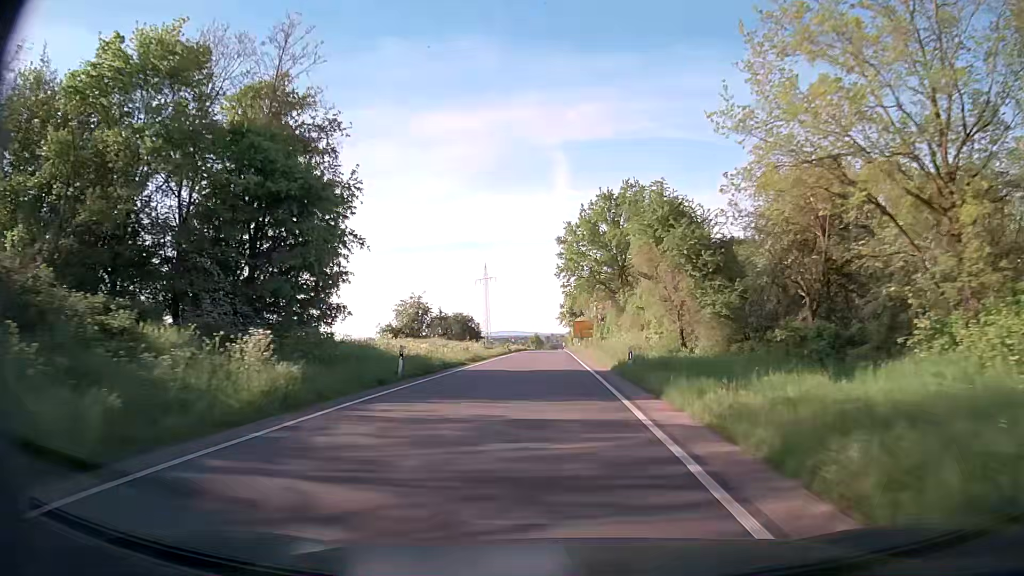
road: secondary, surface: asphalt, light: Day
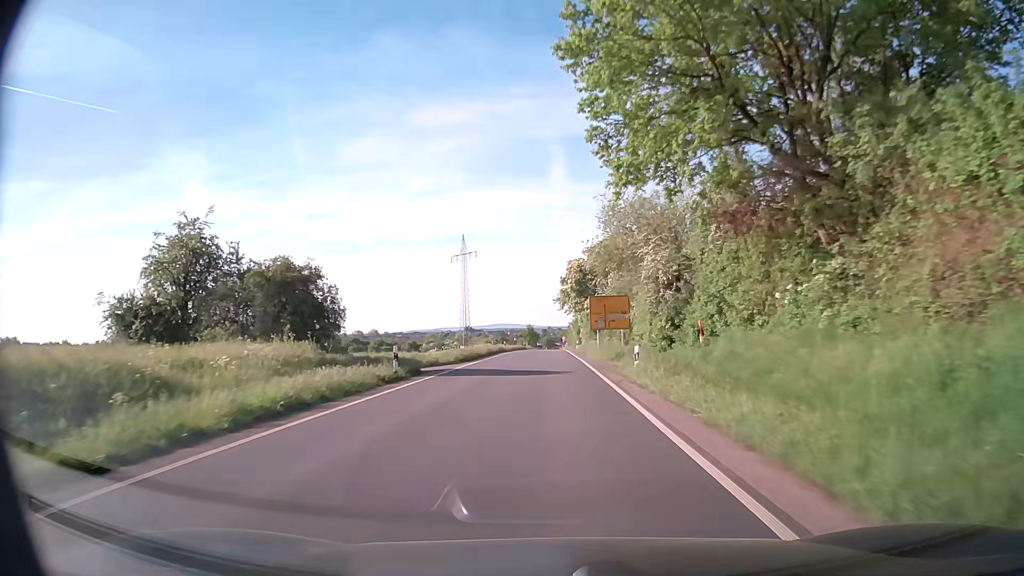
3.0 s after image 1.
(+0.1, +49.5) m; 0°
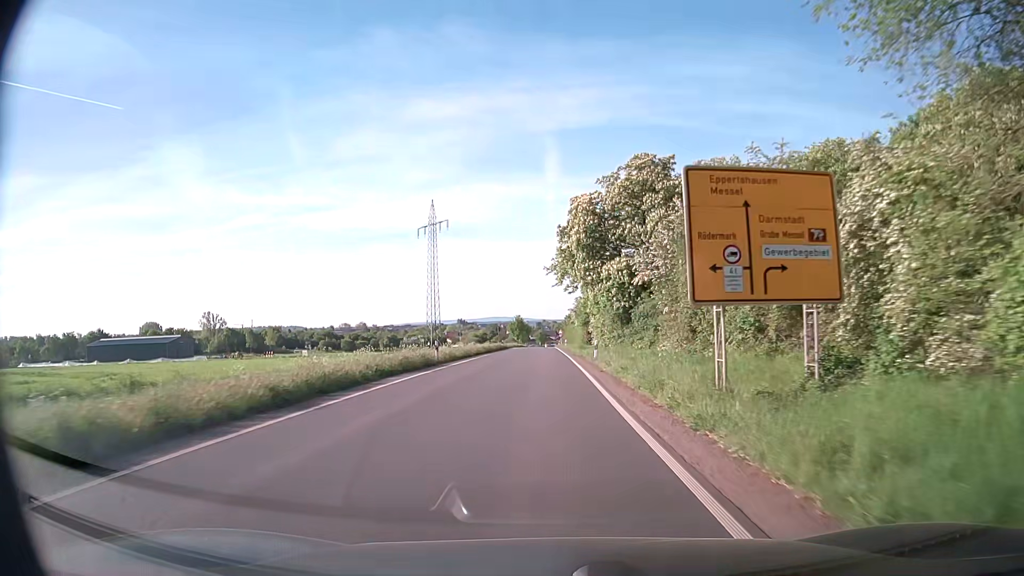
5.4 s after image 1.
(+0.3, +38.4) m; 0°
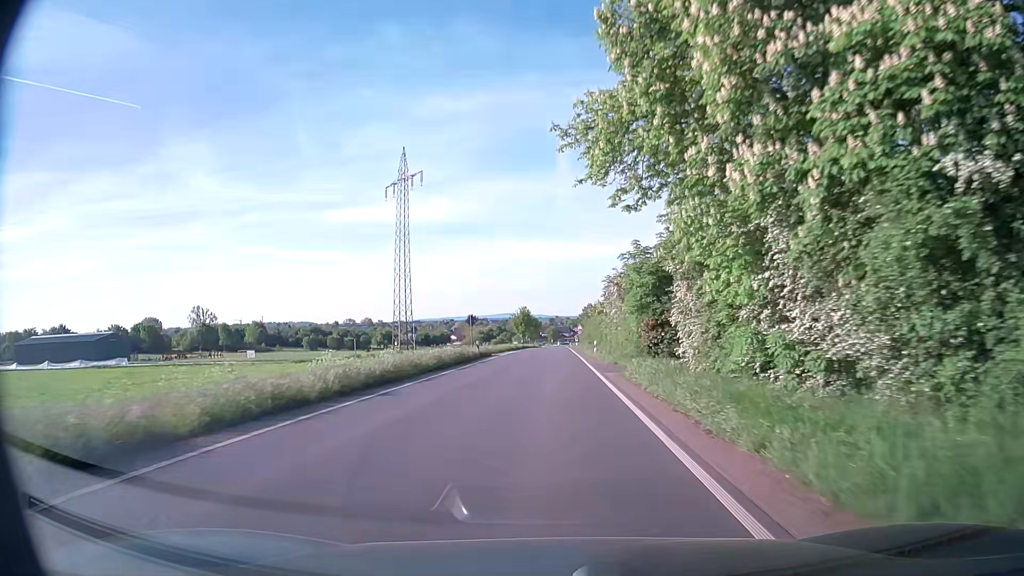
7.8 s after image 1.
(-0.2, +37.7) m; -1°
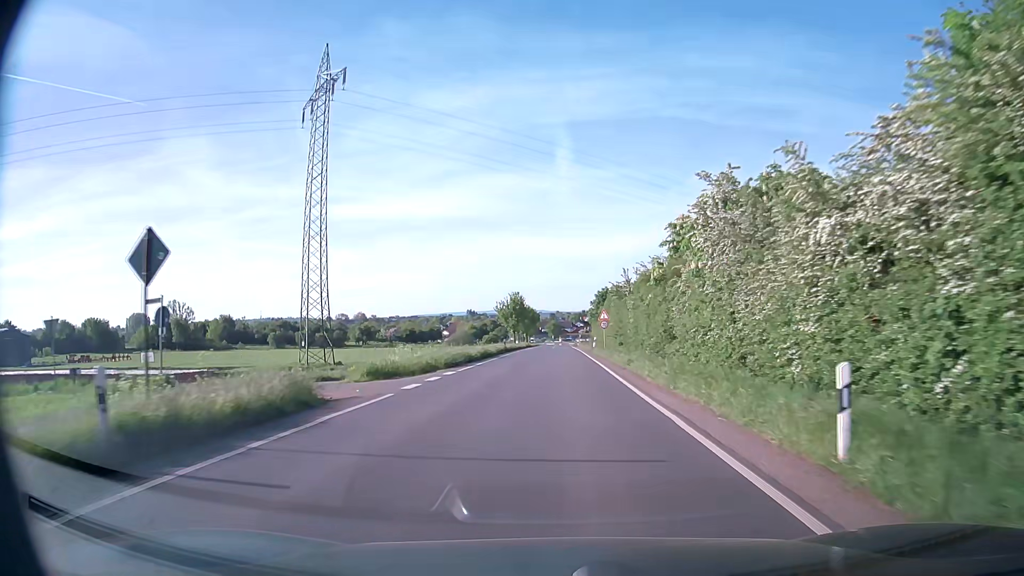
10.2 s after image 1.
(-0.3, +37.5) m; 0°
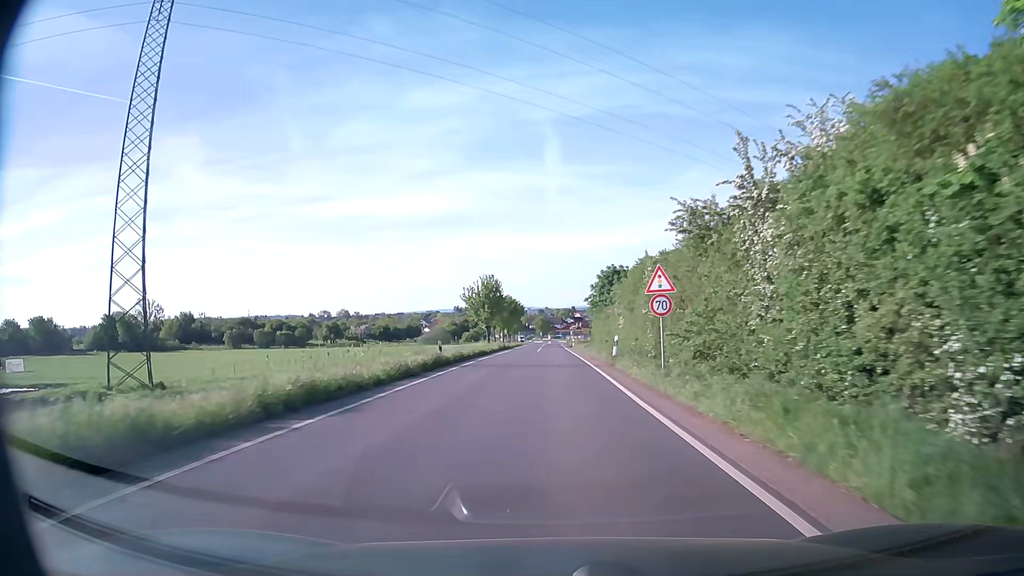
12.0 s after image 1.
(+0.3, +28.1) m; +1°
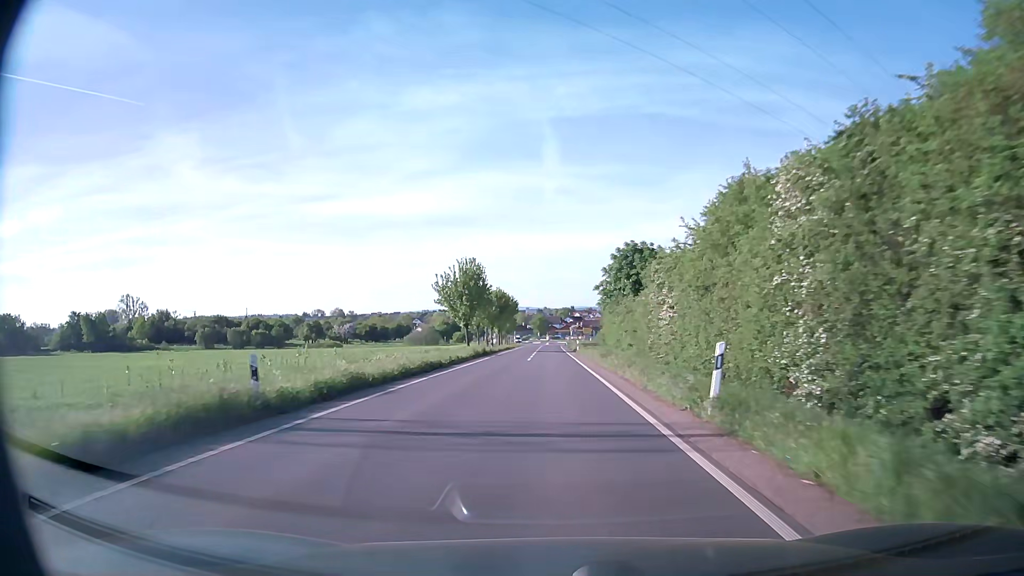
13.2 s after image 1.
(0.0, +18.8) m; 0°
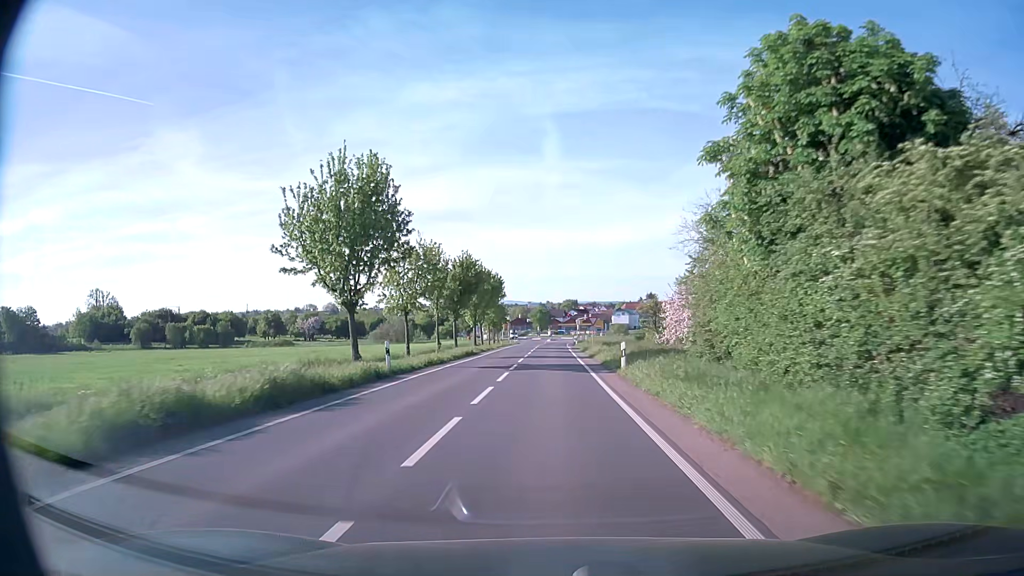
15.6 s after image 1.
(0.0, +37.9) m; 0°
(0, +10) (0, +20) (0, +30) (0, +40) (0, +50) (0, +60) (0, +70) (0, +80) (0, +90) (+1, +100) m
